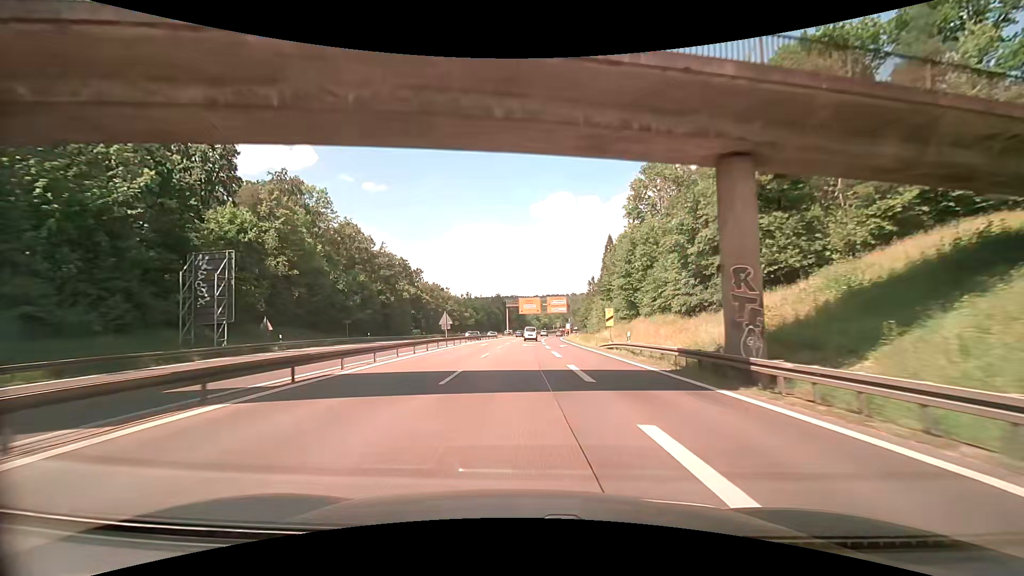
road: trunk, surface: asphalt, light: Day
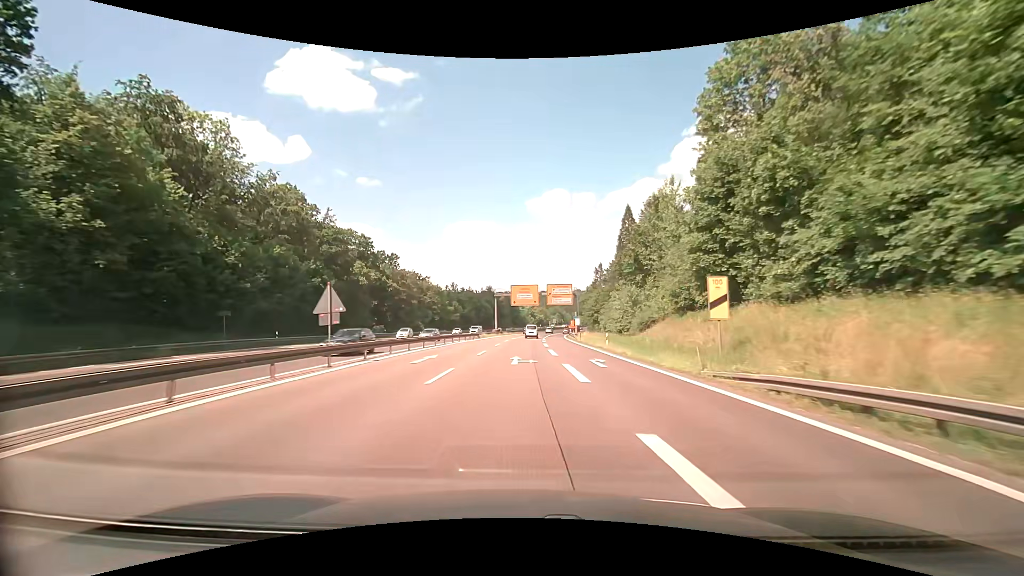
(-0.1, +24.8) m; 0°
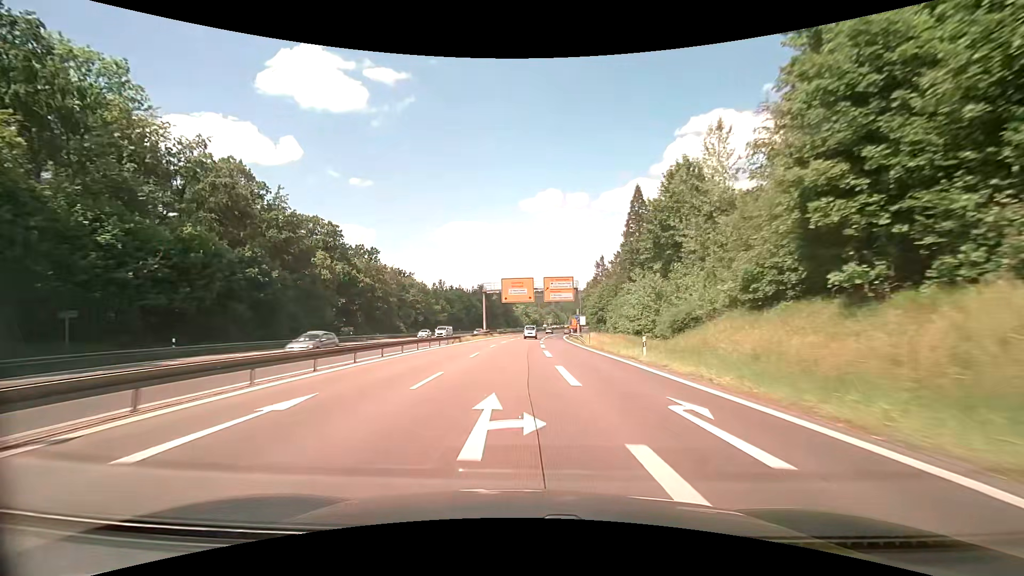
(+0.2, +12.6) m; +1°
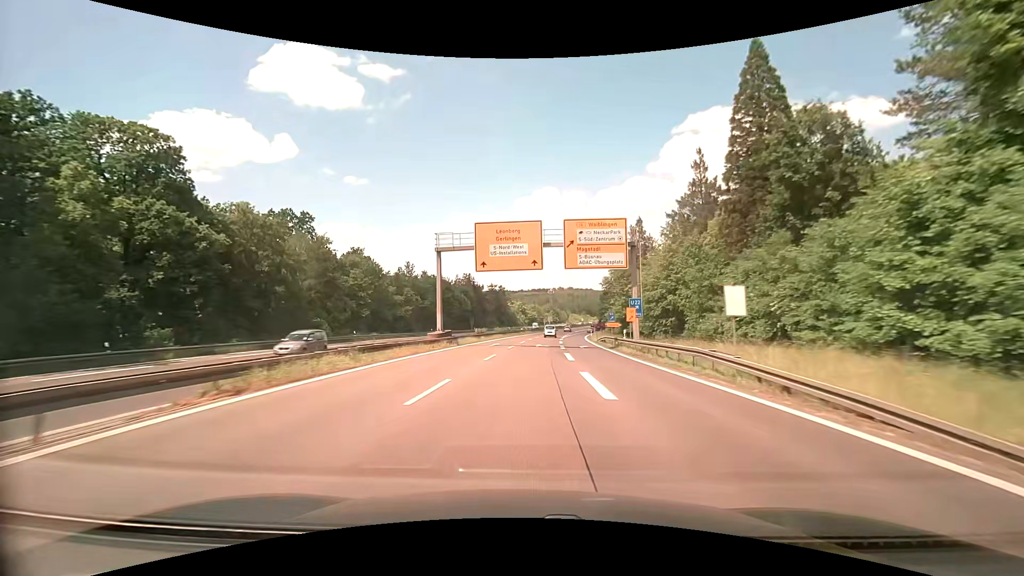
(-0.2, +38.4) m; 0°
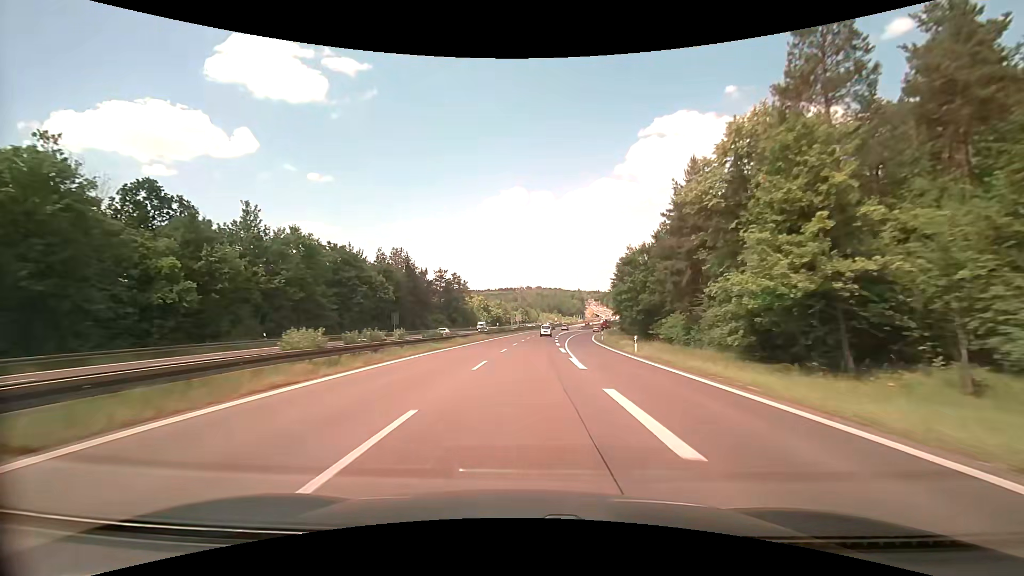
(+2.2, +52.7) m; +4°
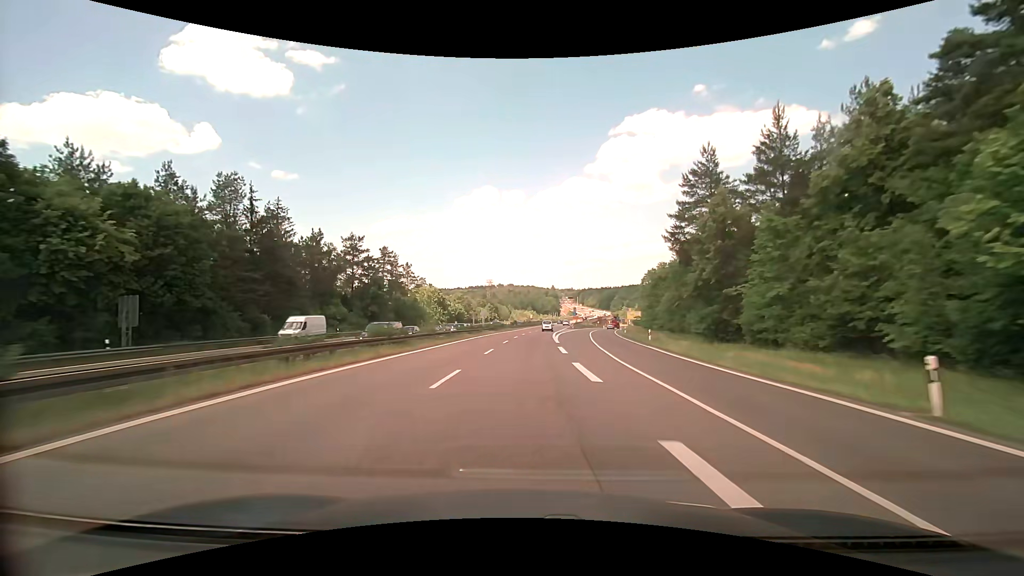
(+1.6, +53.5) m; +3°
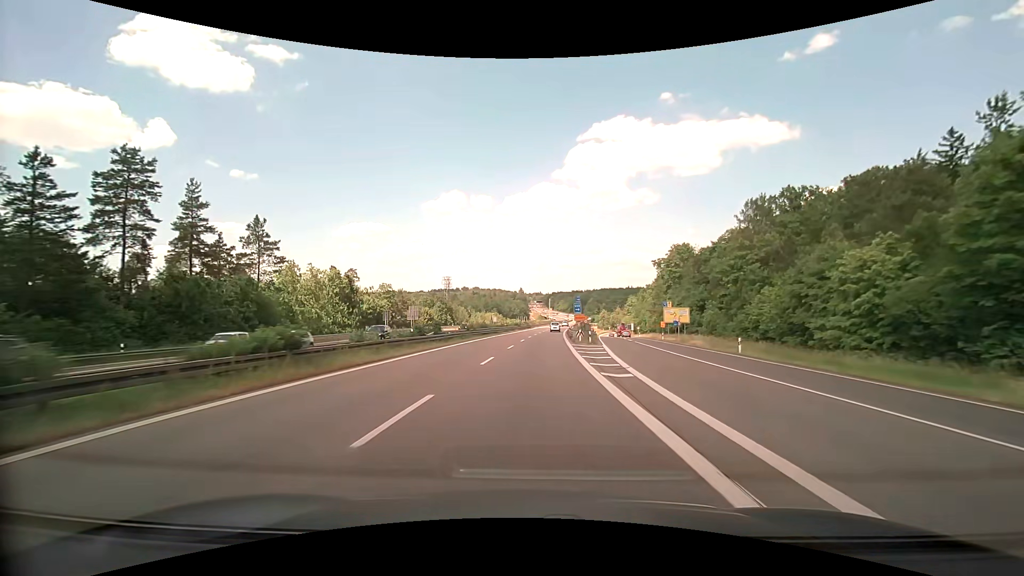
(+1.8, +64.6) m; +4°
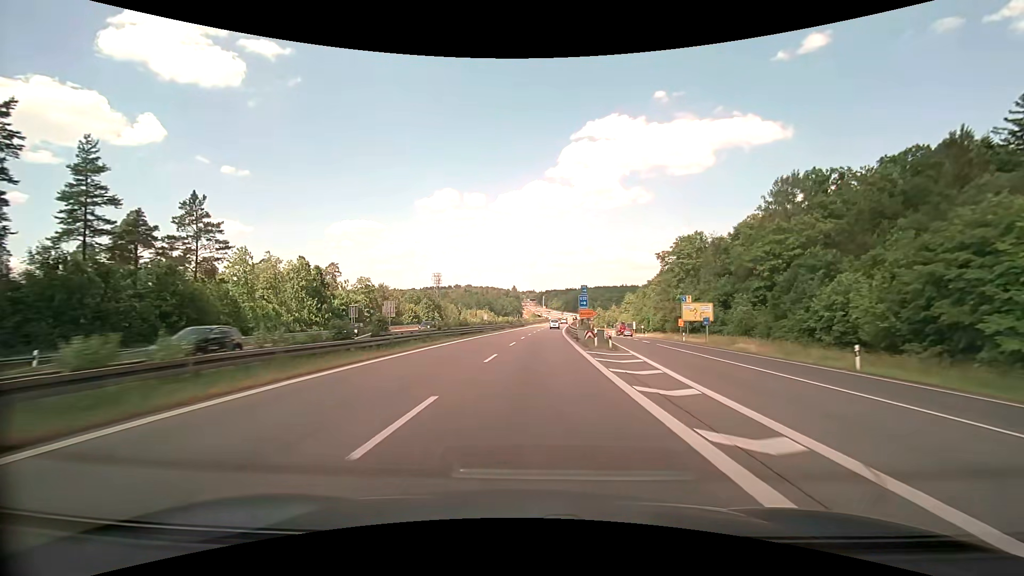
(+0.1, +12.5) m; +1°
(0, +10) (0, +20) (+1, +30) (+1, +40) (+2, +50) (+2, +60) (+3, +70) (+4, +80) (+5, +90) (+6, +100) m
